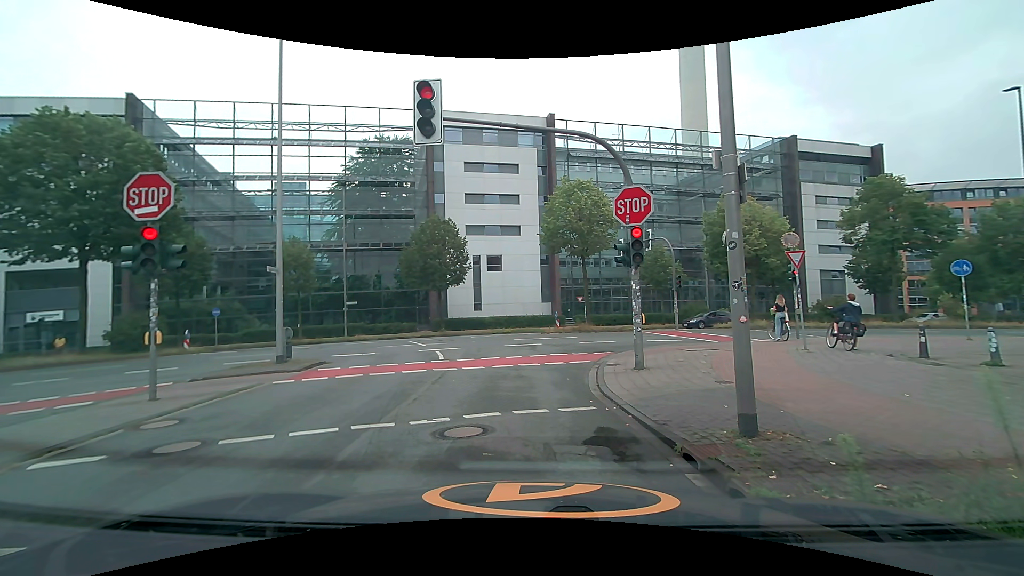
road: unclassified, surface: asphalt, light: Day
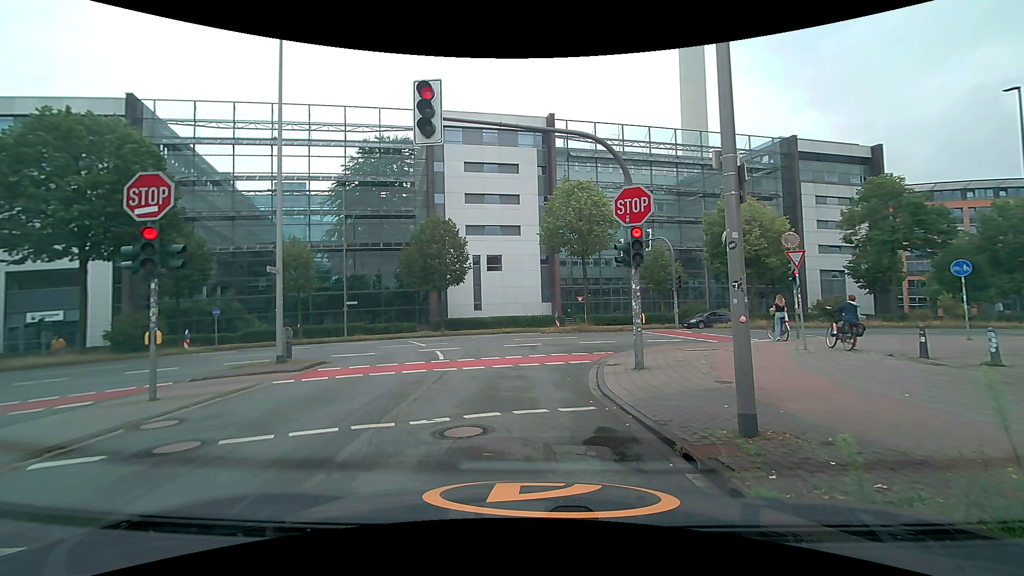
(0.0, 0.0) m; 0°
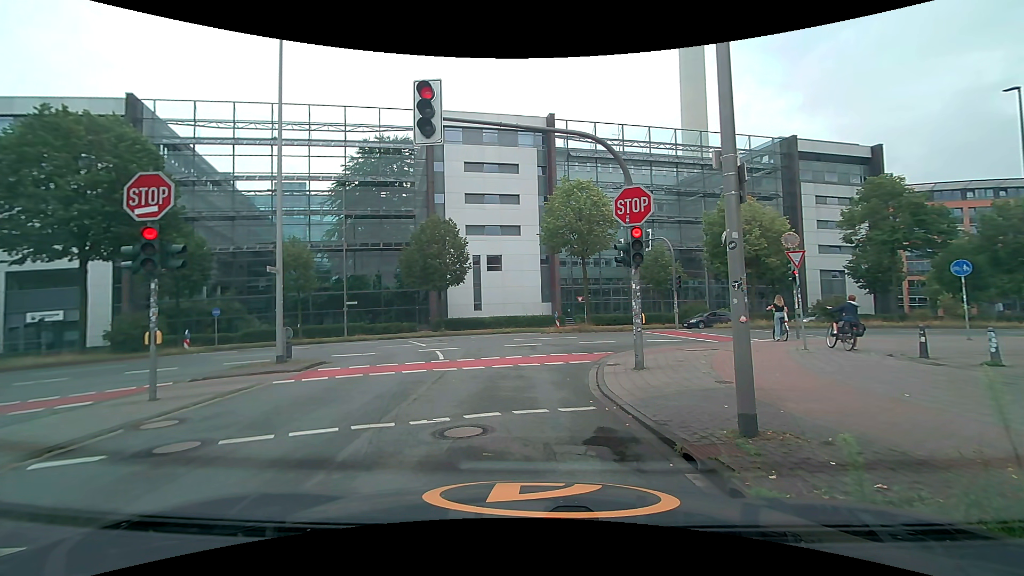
(0.0, 0.0) m; 0°
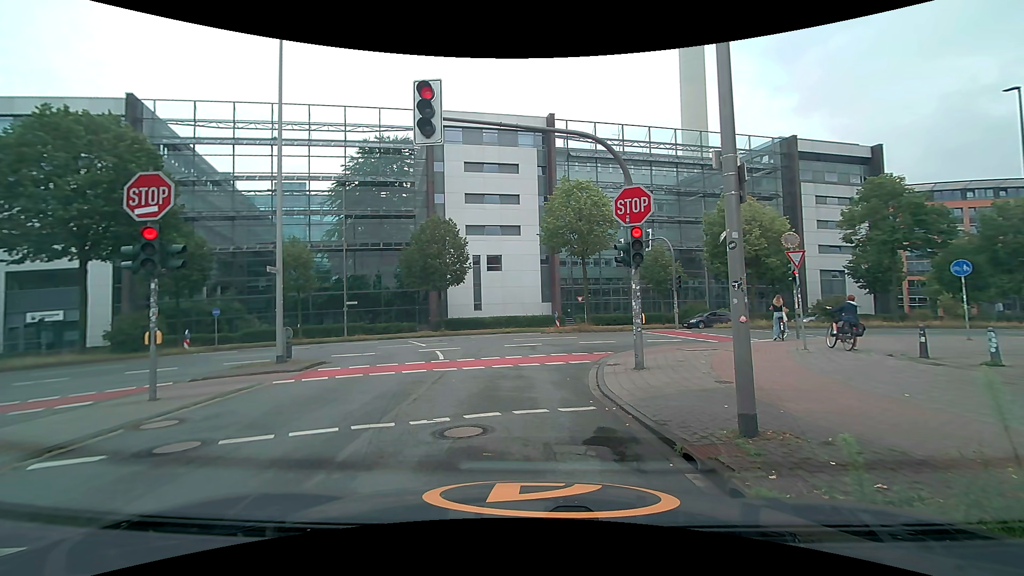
(0.0, 0.0) m; 0°
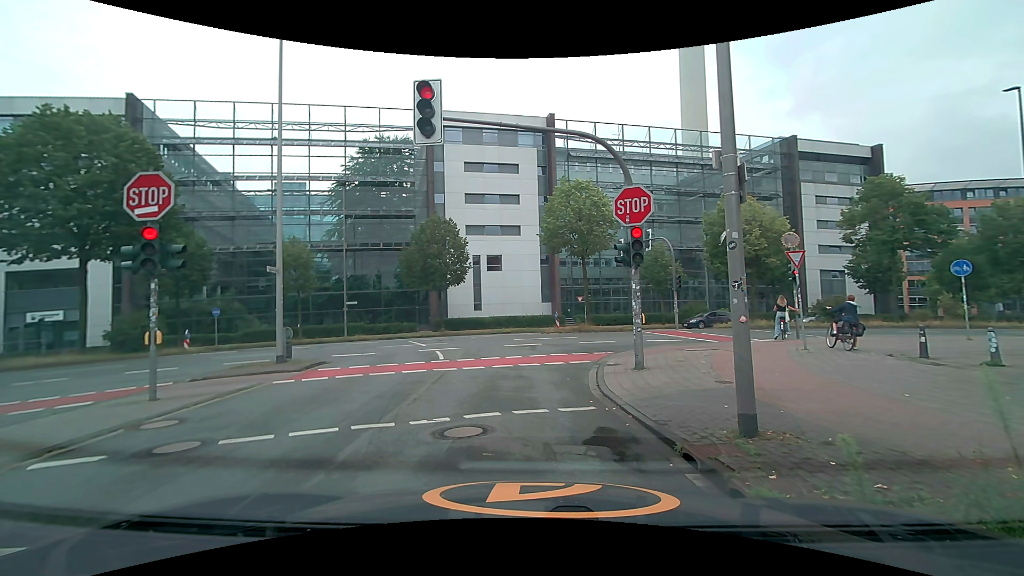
(0.0, 0.0) m; 0°
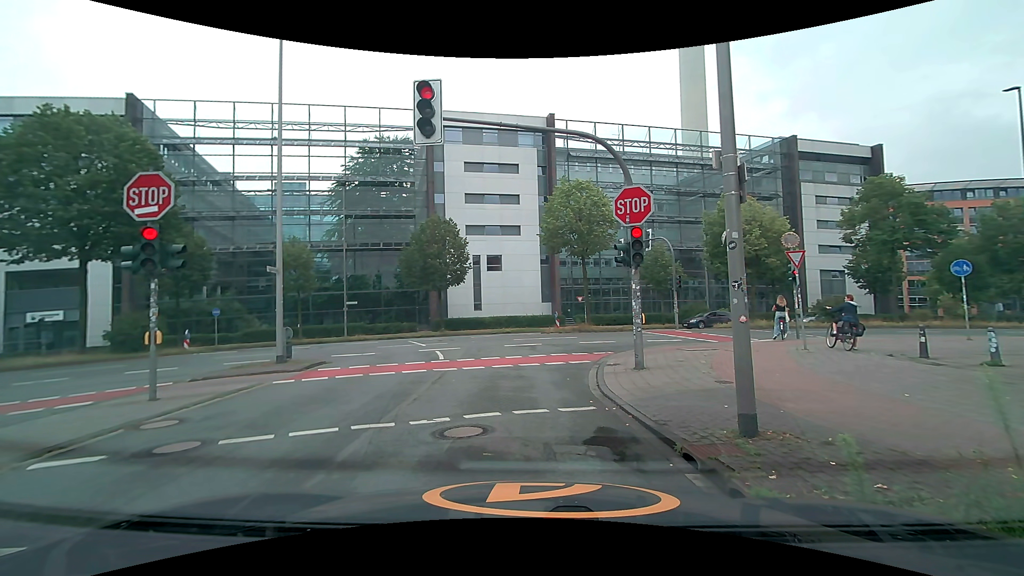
(0.0, 0.0) m; 0°
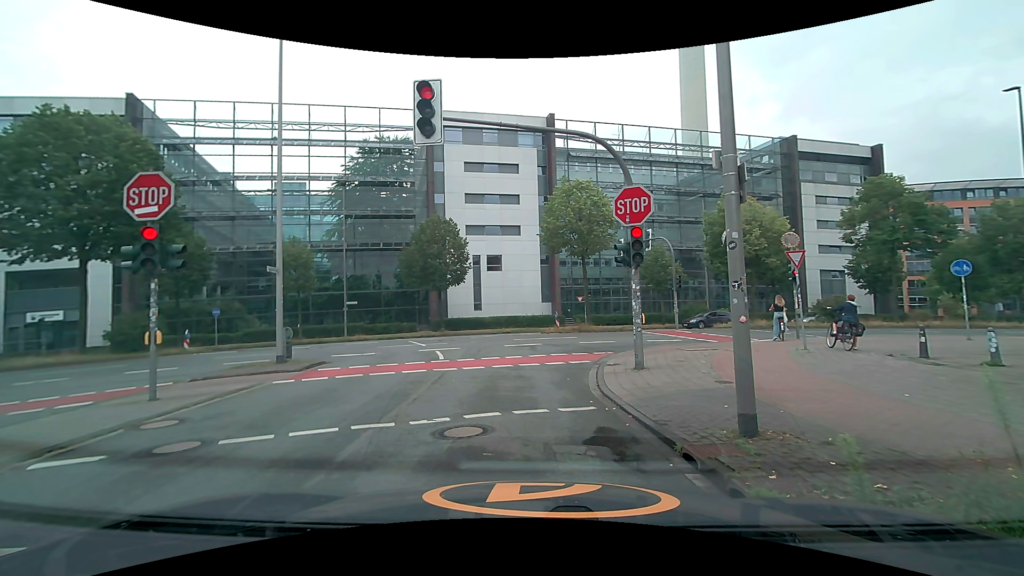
(0.0, 0.0) m; 0°
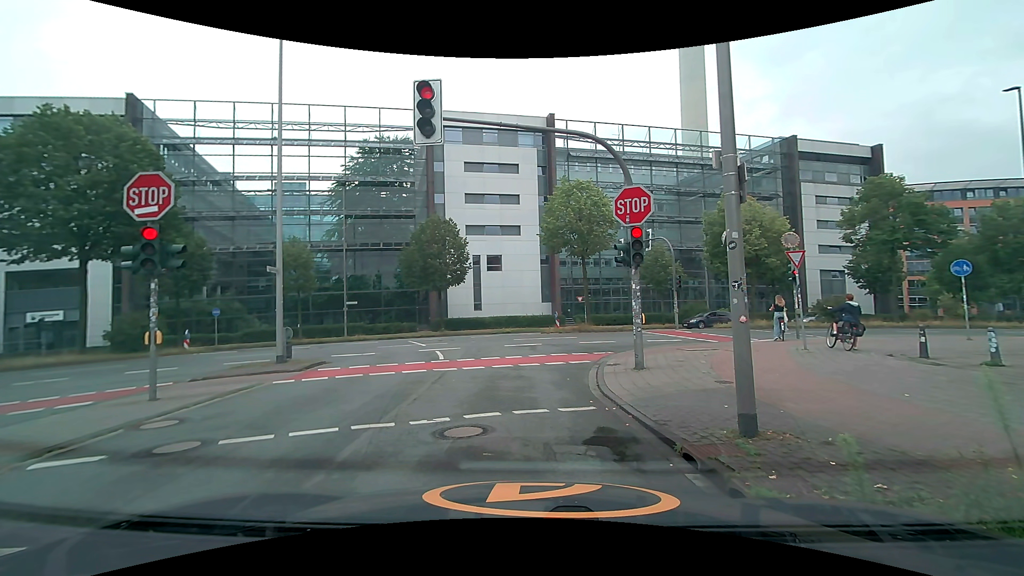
(0.0, 0.0) m; 0°
